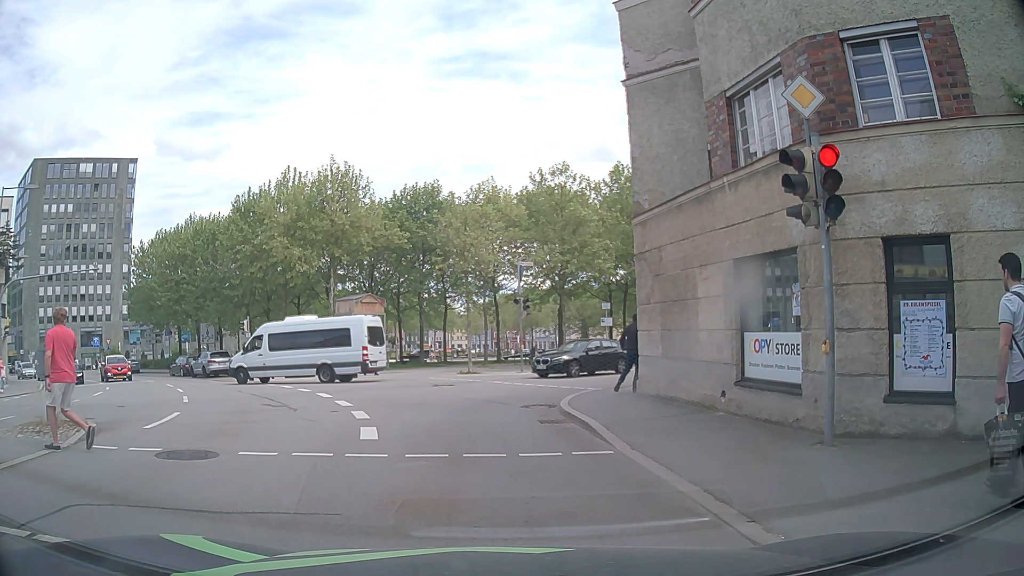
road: tertiary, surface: asphalt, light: Day
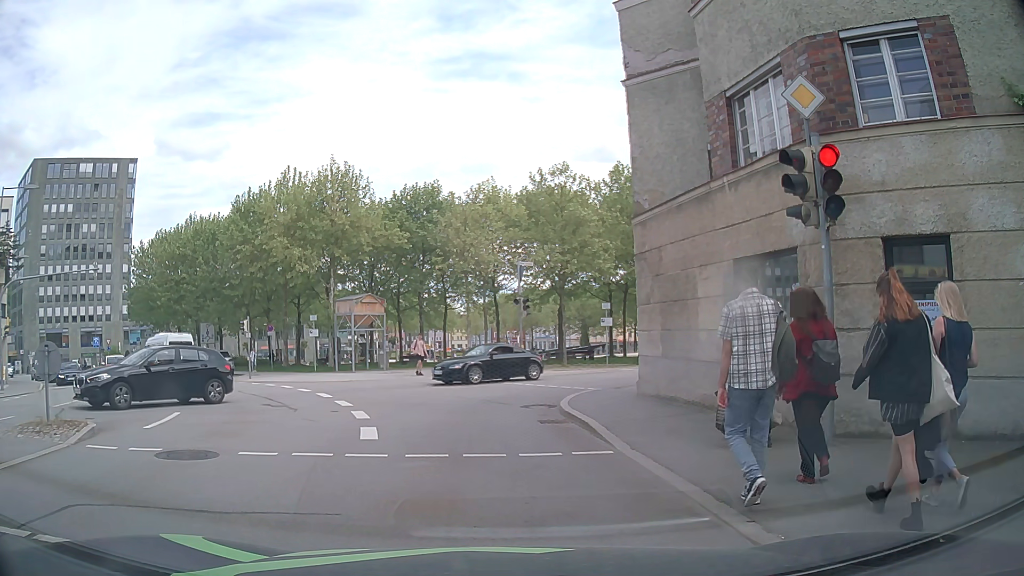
(0.0, 0.0) m; 0°
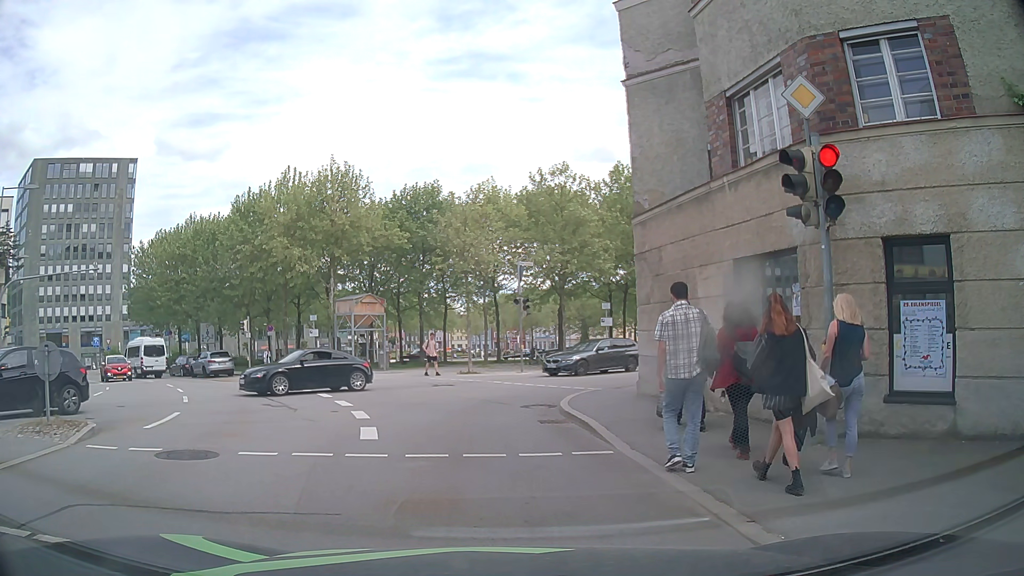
(0.0, 0.0) m; 0°
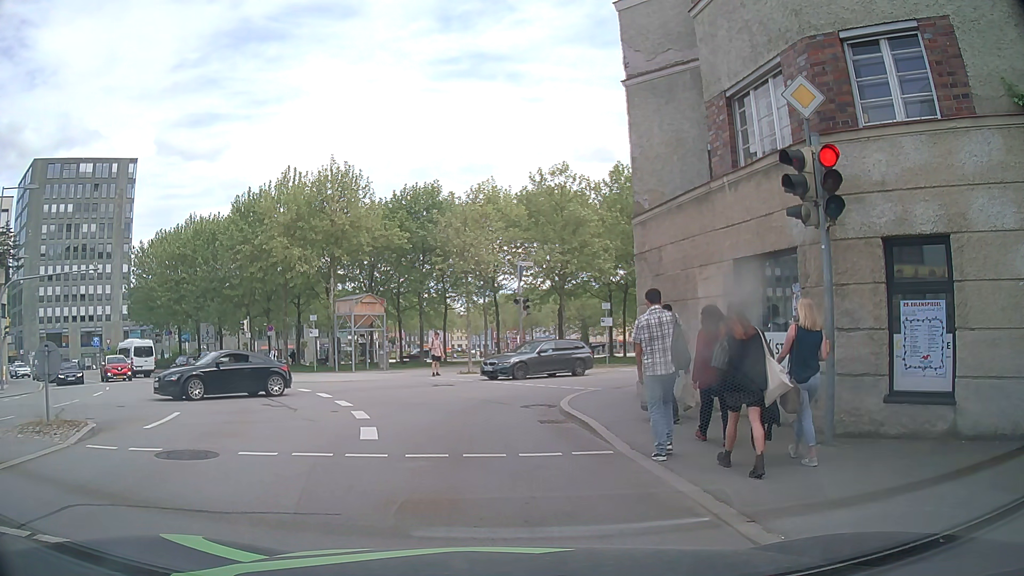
(0.0, 0.0) m; 0°
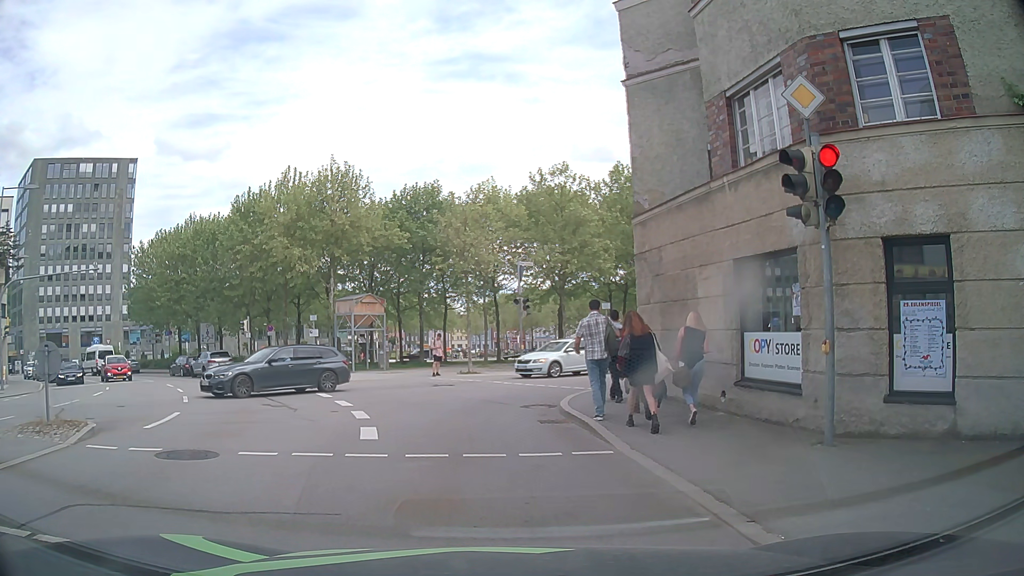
(0.0, 0.0) m; 0°
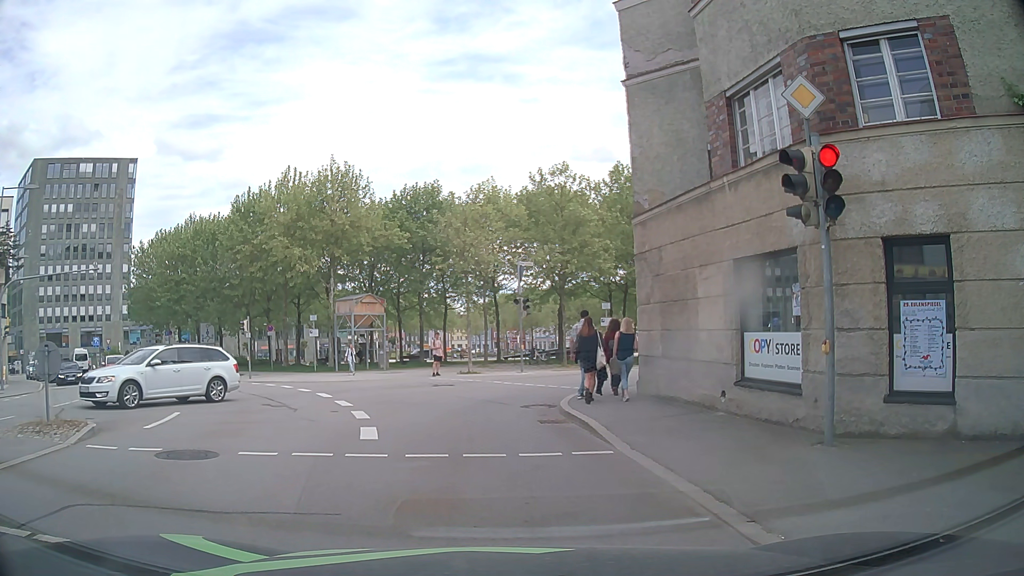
(0.0, 0.0) m; 0°
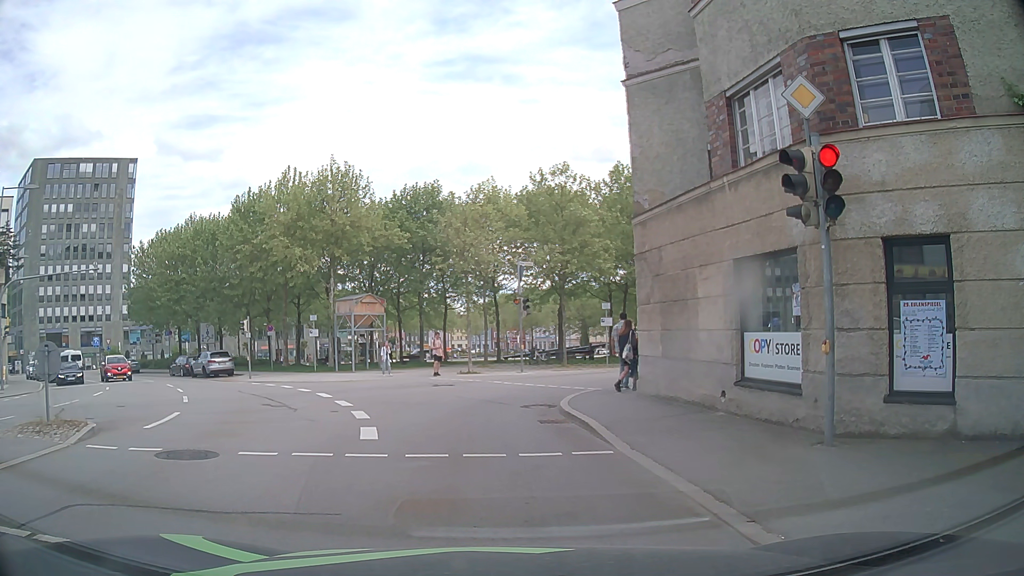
(0.0, 0.0) m; 0°
